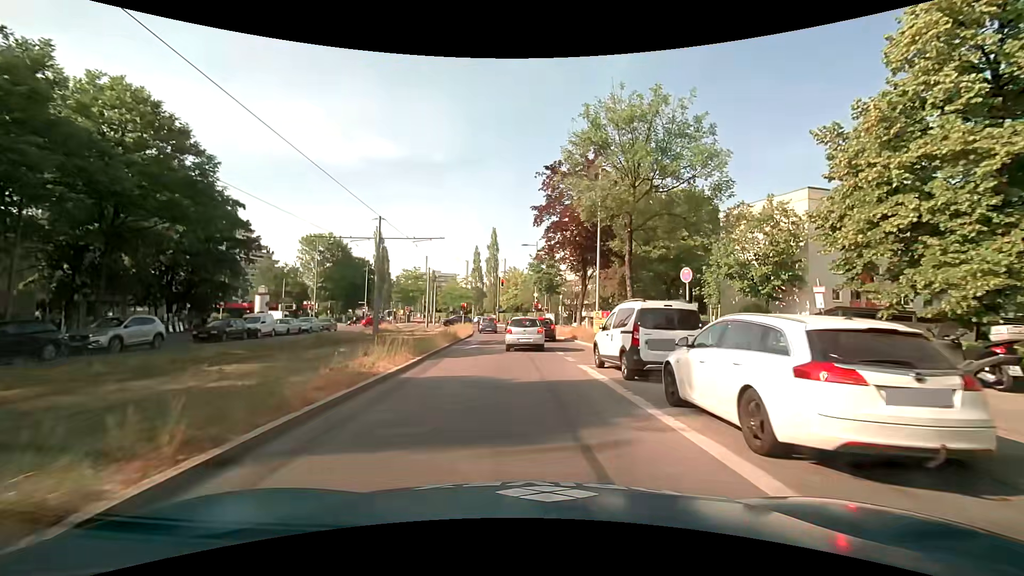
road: secondary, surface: asphalt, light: Day
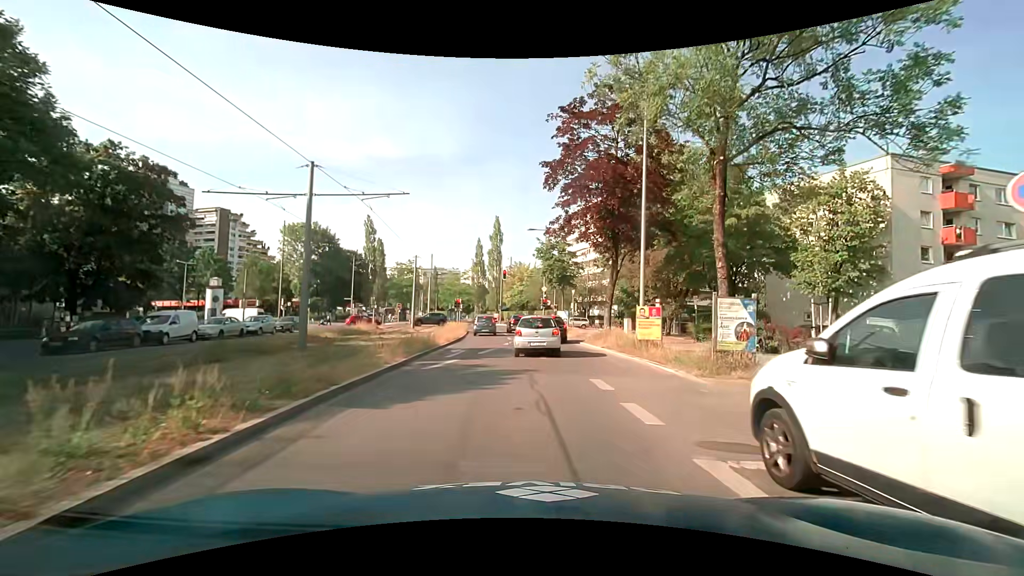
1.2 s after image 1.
(0.0, +9.7) m; 0°
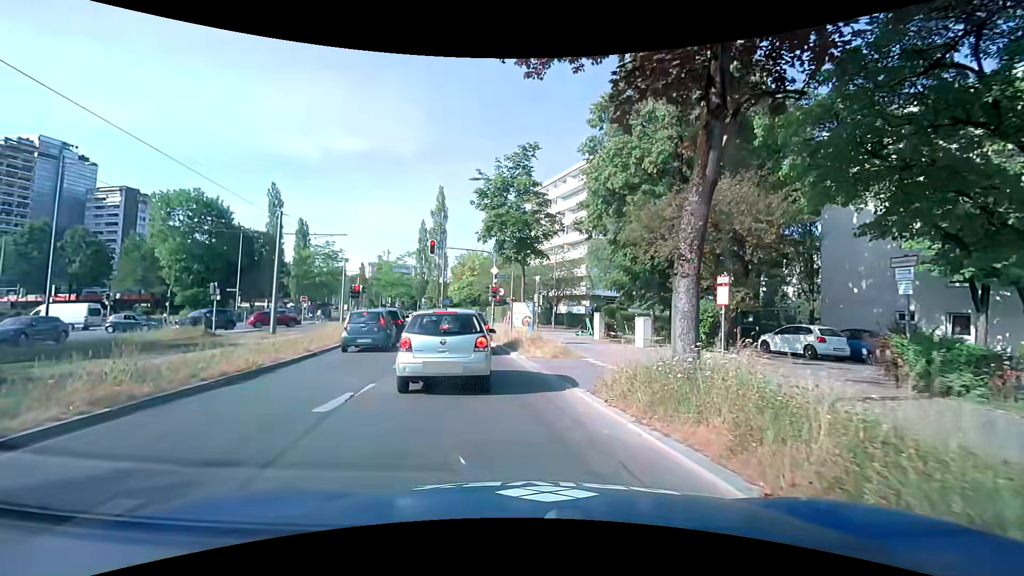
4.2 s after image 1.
(+1.1, +17.6) m; +5°
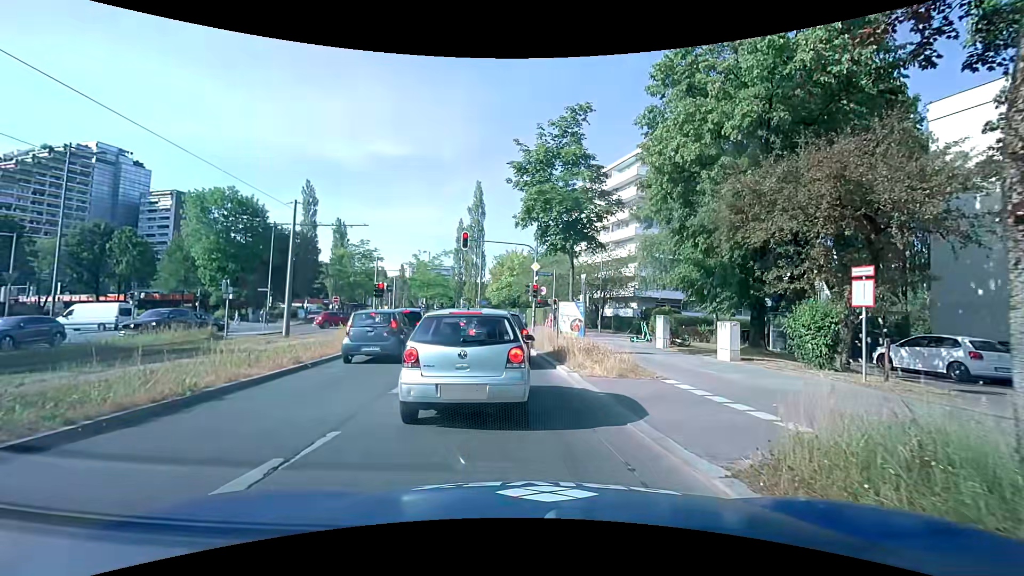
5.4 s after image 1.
(-0.1, +3.9) m; -6°
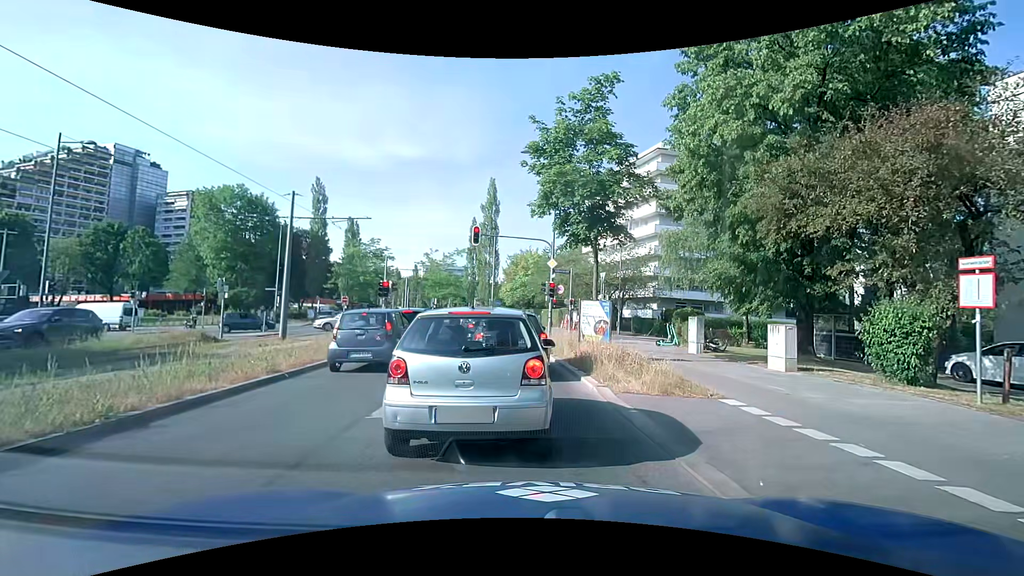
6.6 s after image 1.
(0.0, +2.0) m; +1°
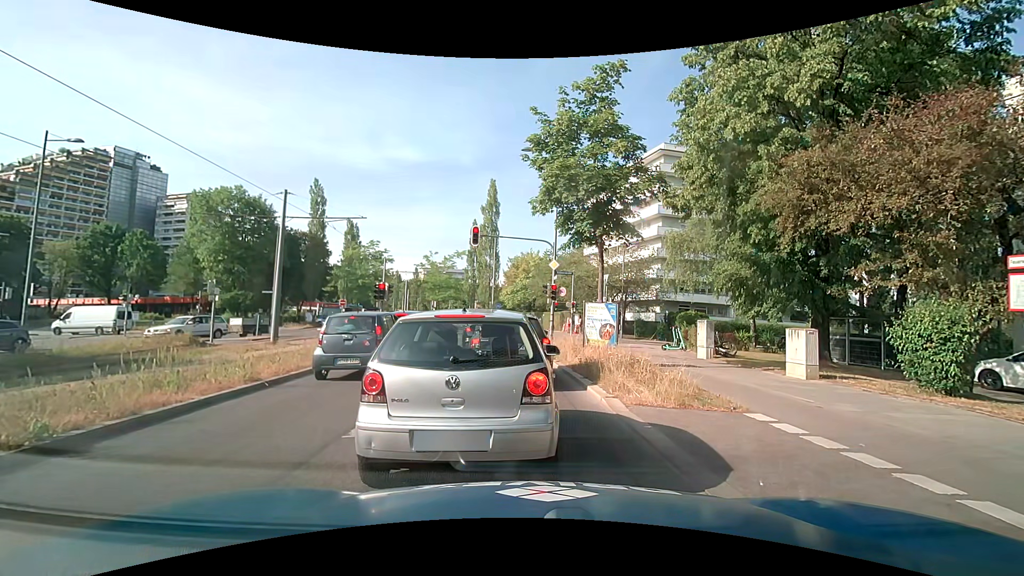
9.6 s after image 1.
(0.0, +0.9) m; 0°
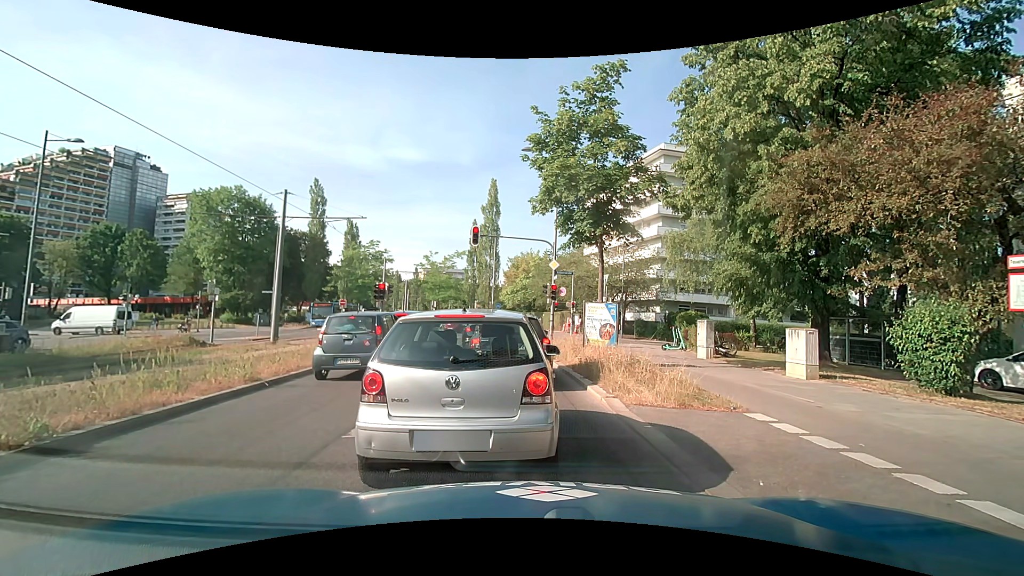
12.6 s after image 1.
(0.0, 0.0) m; 0°
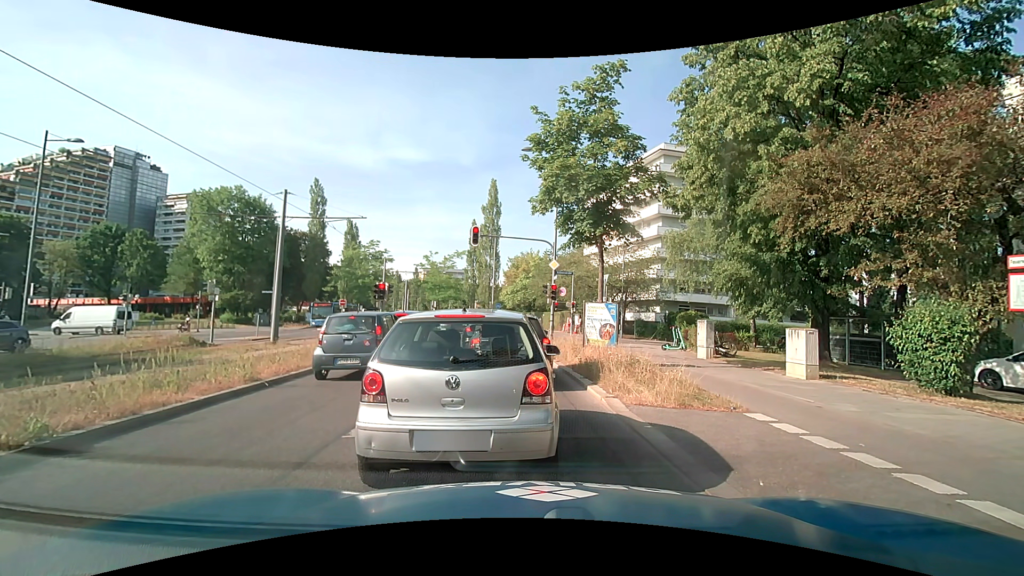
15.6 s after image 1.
(0.0, 0.0) m; 0°
